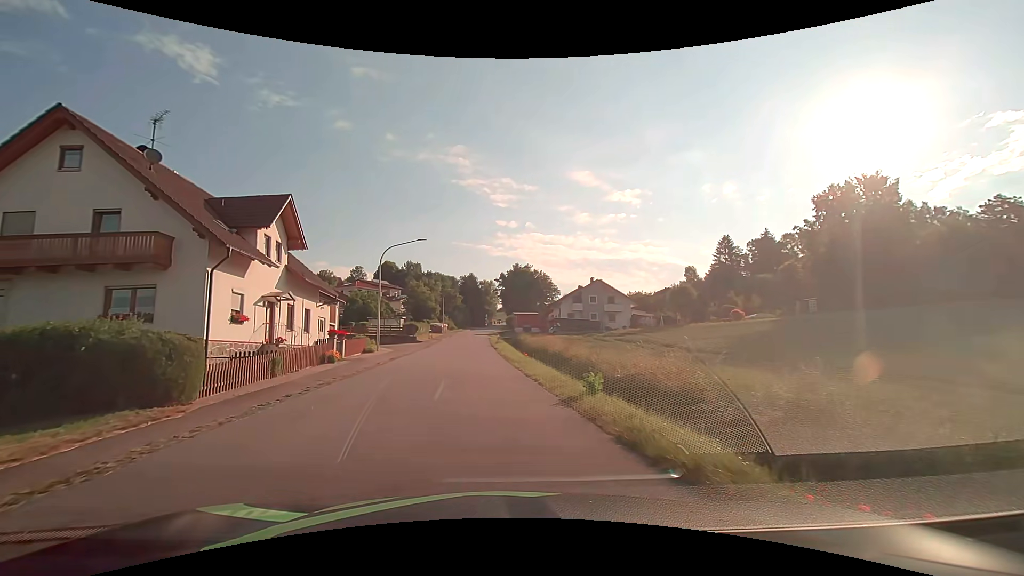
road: tertiary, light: Day
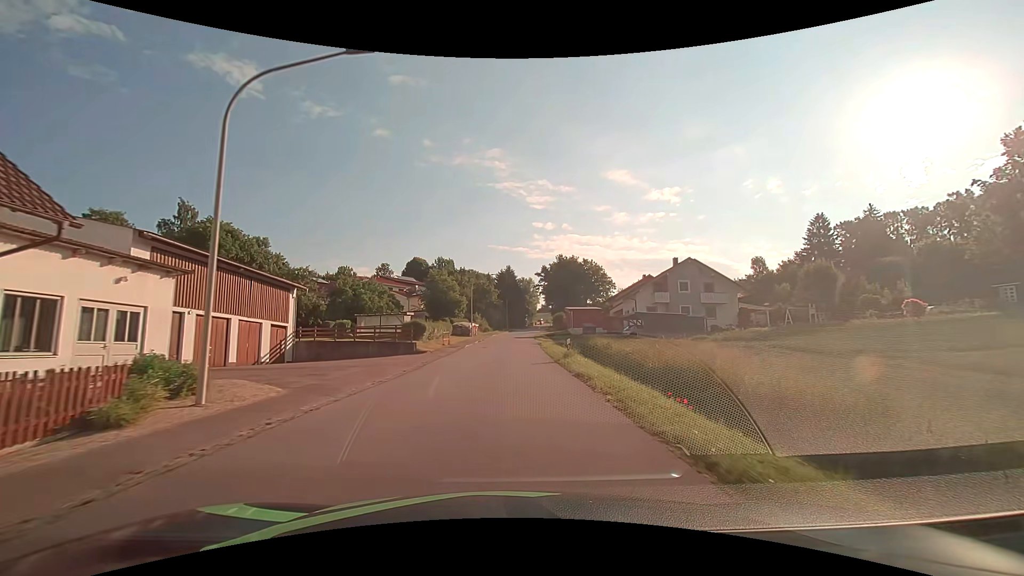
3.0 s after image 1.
(-2.0, +24.1) m; -4°
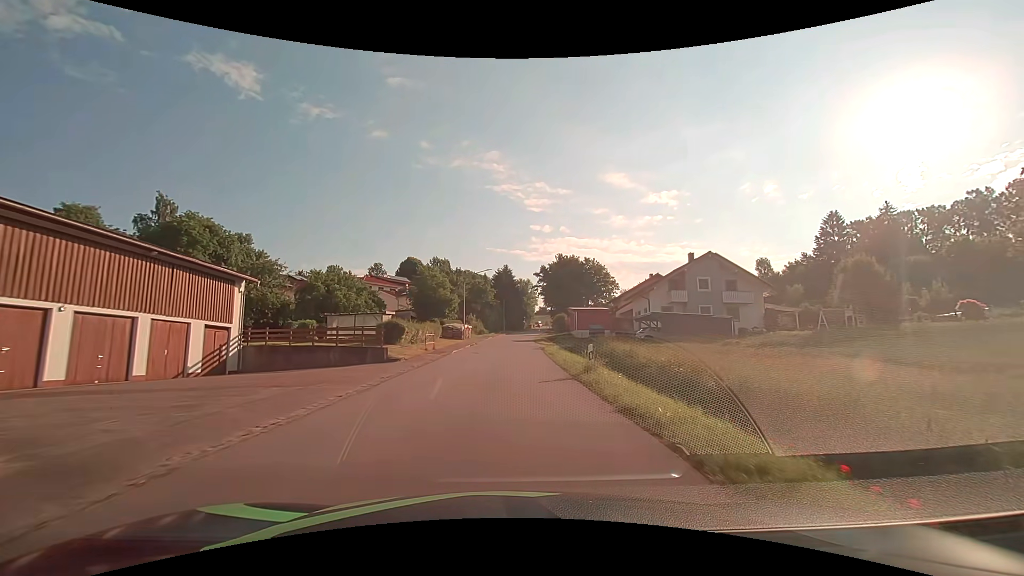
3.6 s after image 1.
(0.0, +6.7) m; 0°
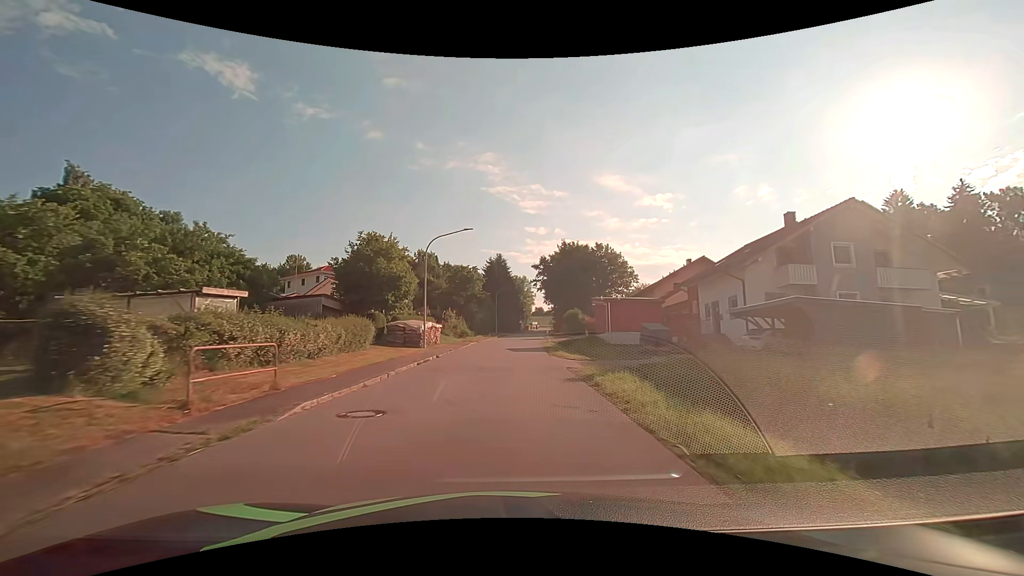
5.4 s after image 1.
(+0.1, +21.8) m; +1°
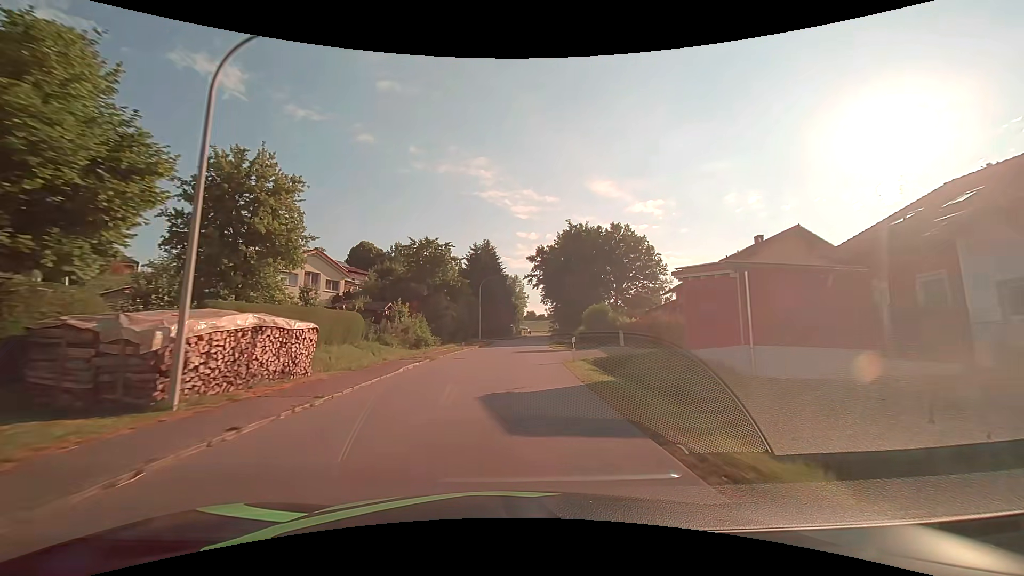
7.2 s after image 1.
(+0.2, +22.2) m; +1°
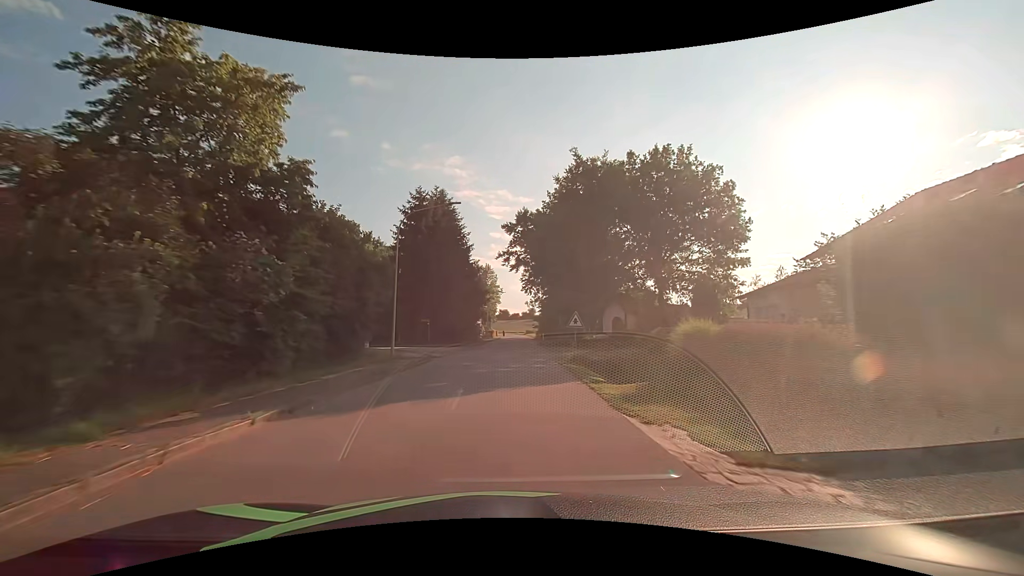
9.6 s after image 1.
(+0.7, +31.8) m; +3°
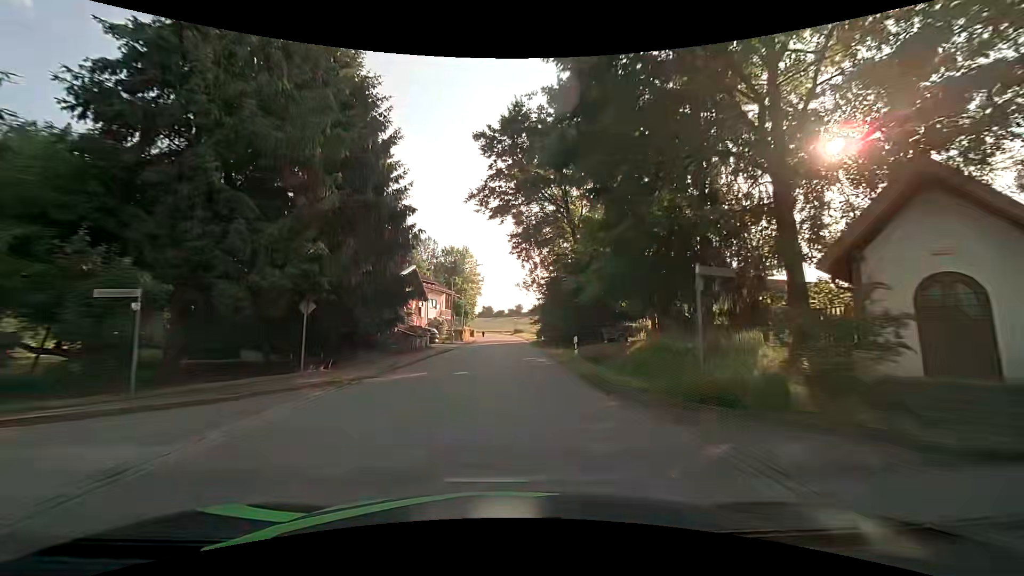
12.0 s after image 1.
(+0.6, +32.6) m; +2°
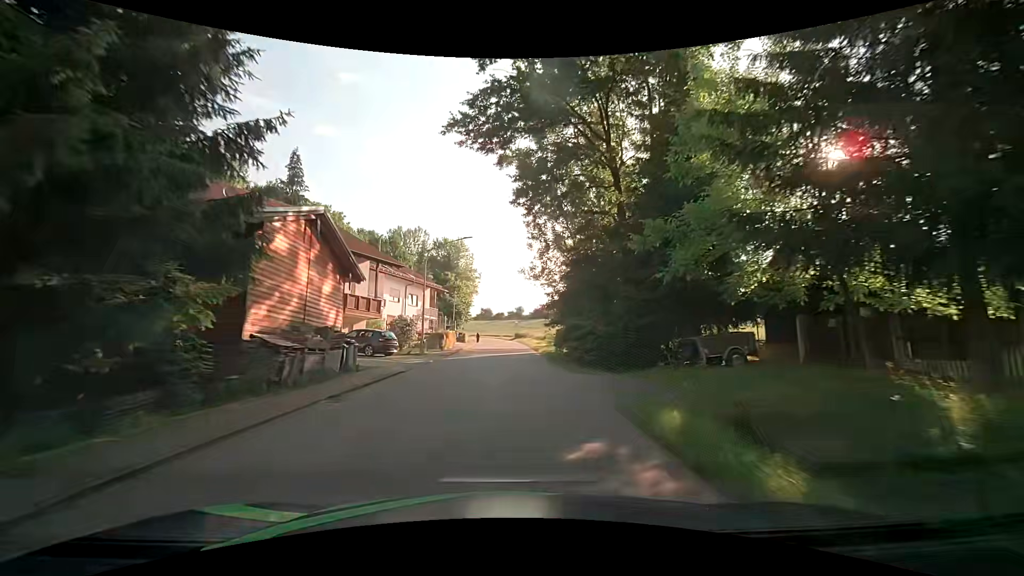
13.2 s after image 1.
(+0.1, +15.6) m; 0°
(0, +10) (0, +20) (0, +30) (0, +40) (0, +50) (0, +60) (-1, +70) (-1, +80) (-2, +90) (-3, +100) m
